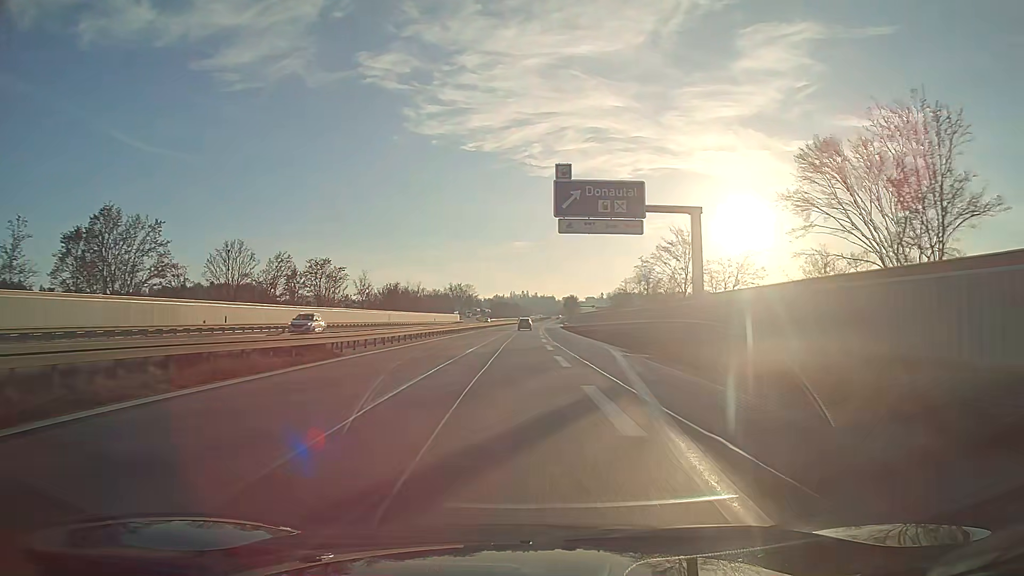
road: motorway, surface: asphalt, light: Day
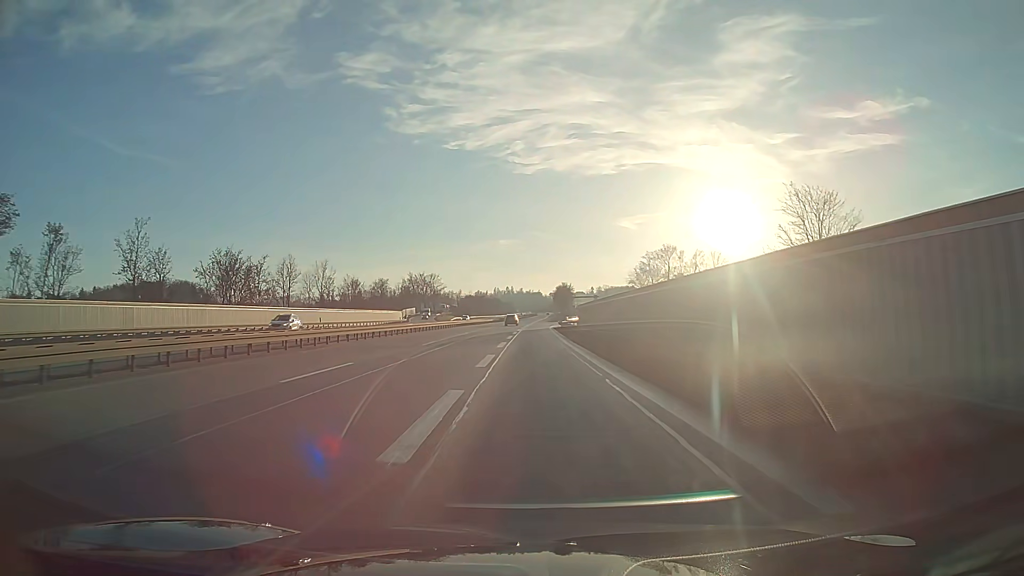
(+1.7, +73.1) m; +1°
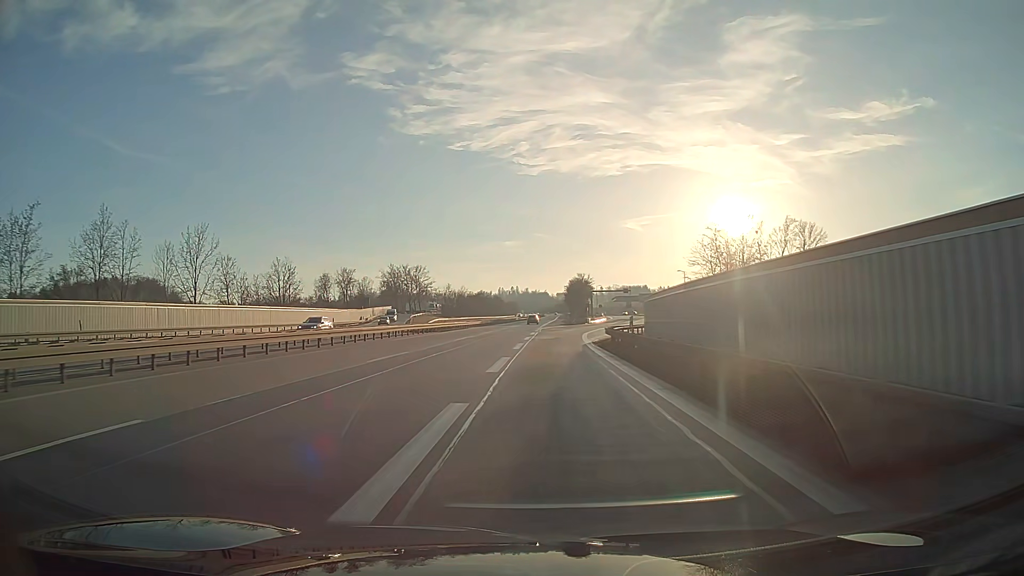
(-0.3, +49.3) m; 0°
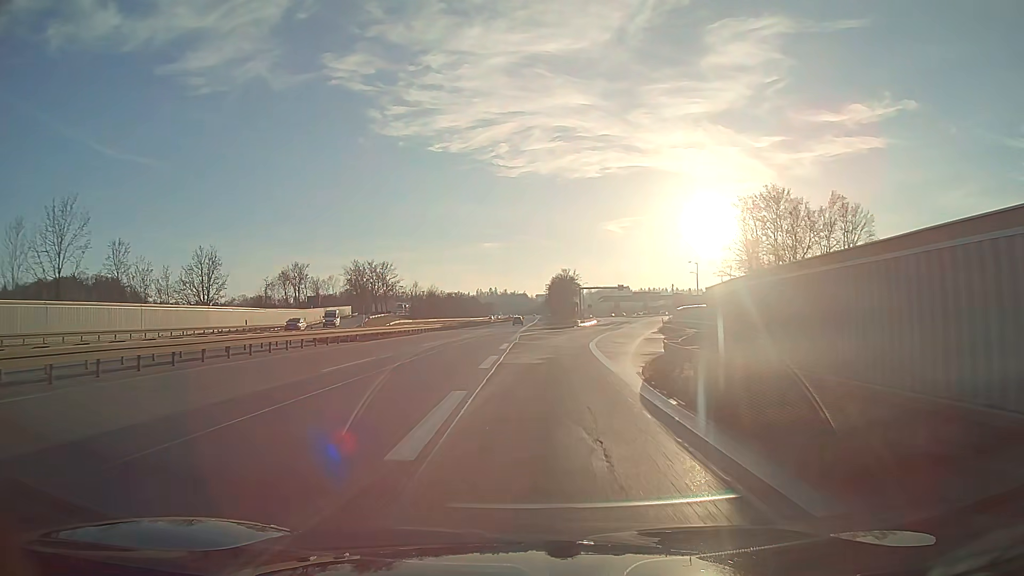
(+0.3, +21.8) m; +2°
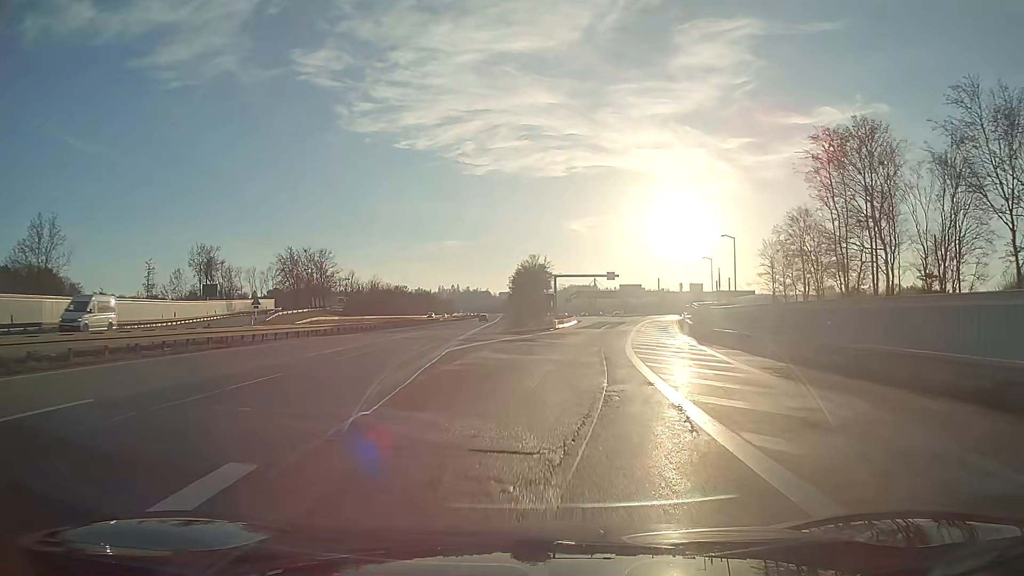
(+0.8, +30.5) m; +4°
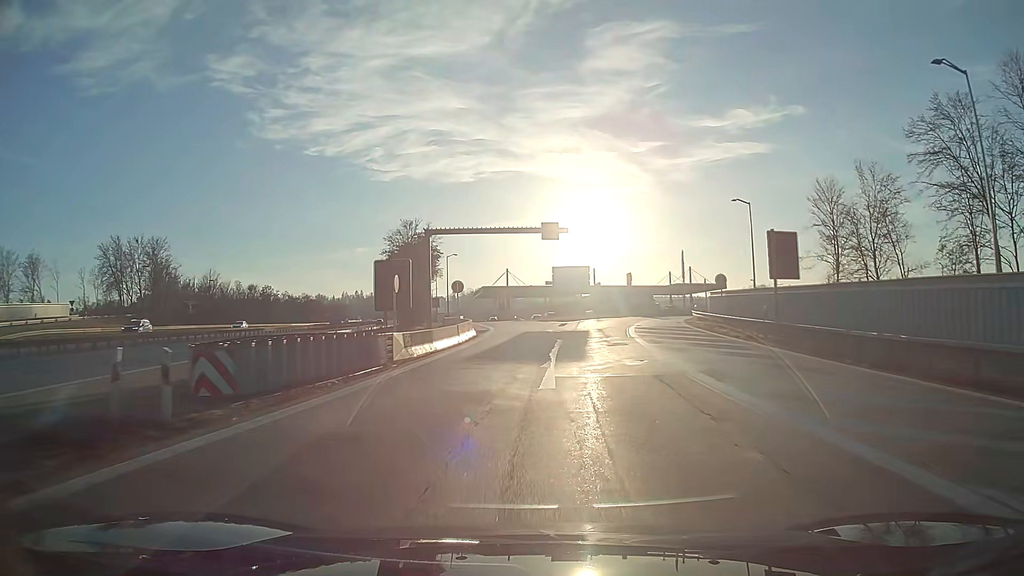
(+3.1, +45.6) m; +7°
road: motorway_link
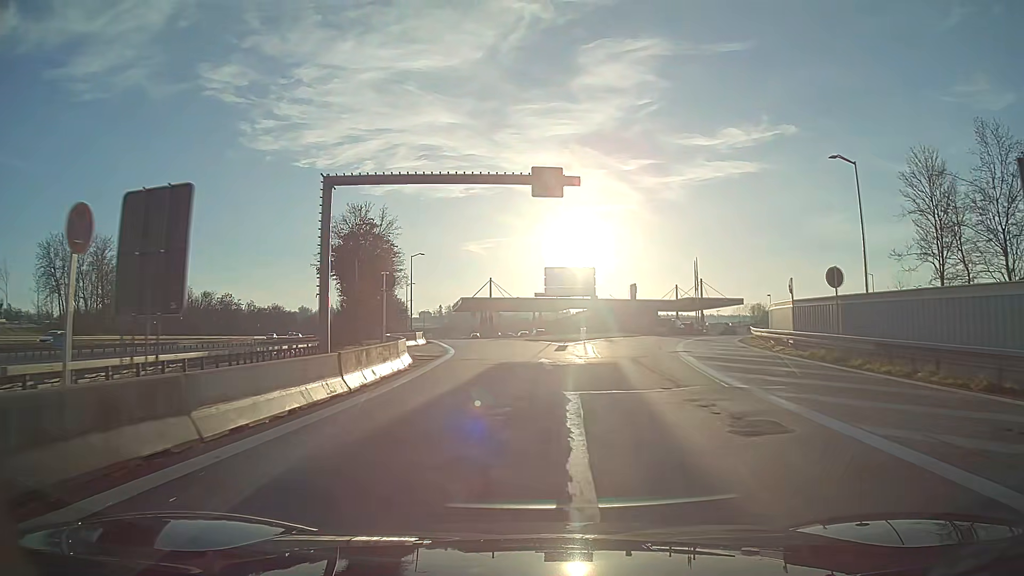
(+0.1, +17.2) m; +1°
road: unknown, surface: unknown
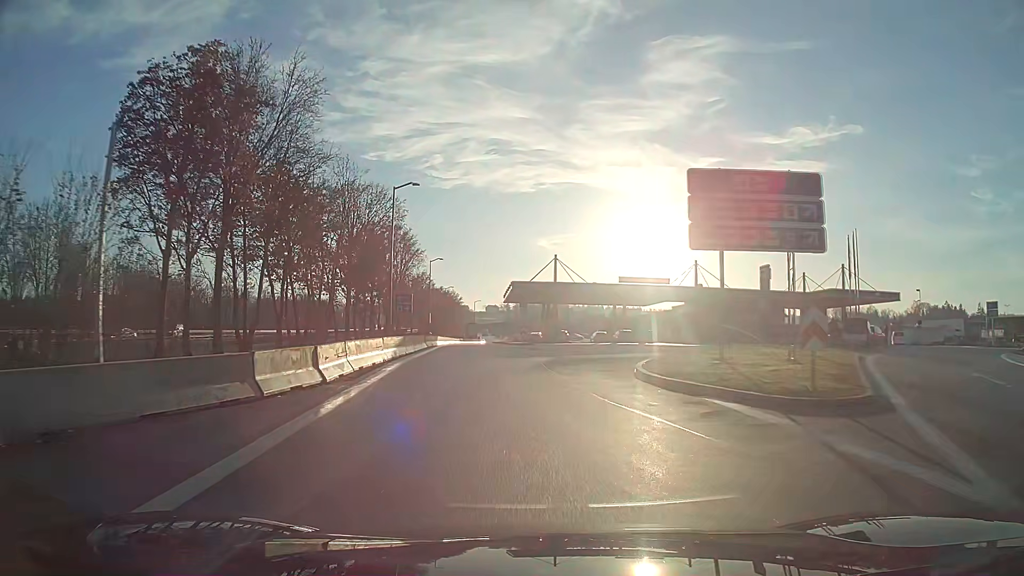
(-1.4, +32.0) m; -6°
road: service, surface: asphalt
